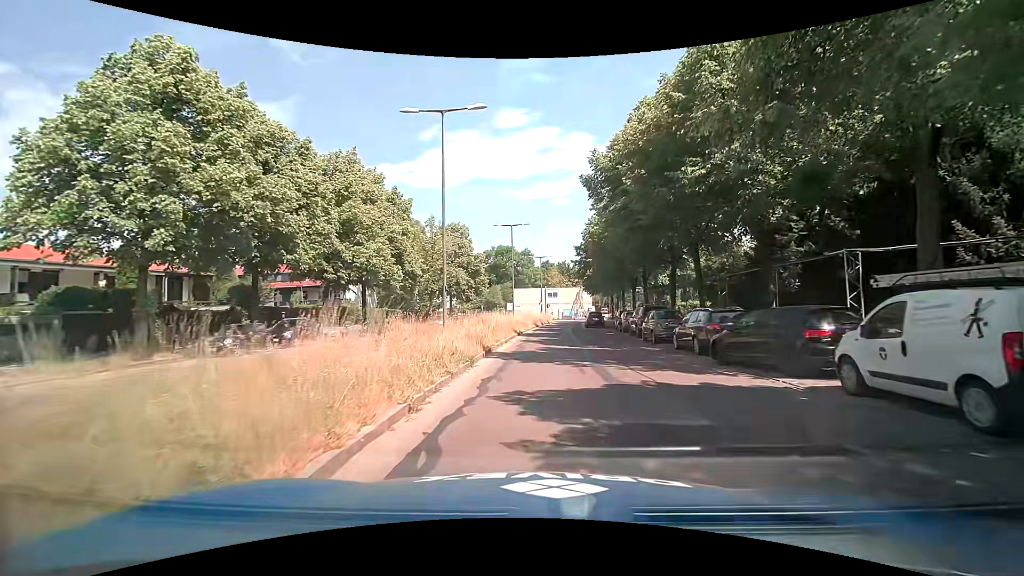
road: residential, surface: asphalt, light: Day
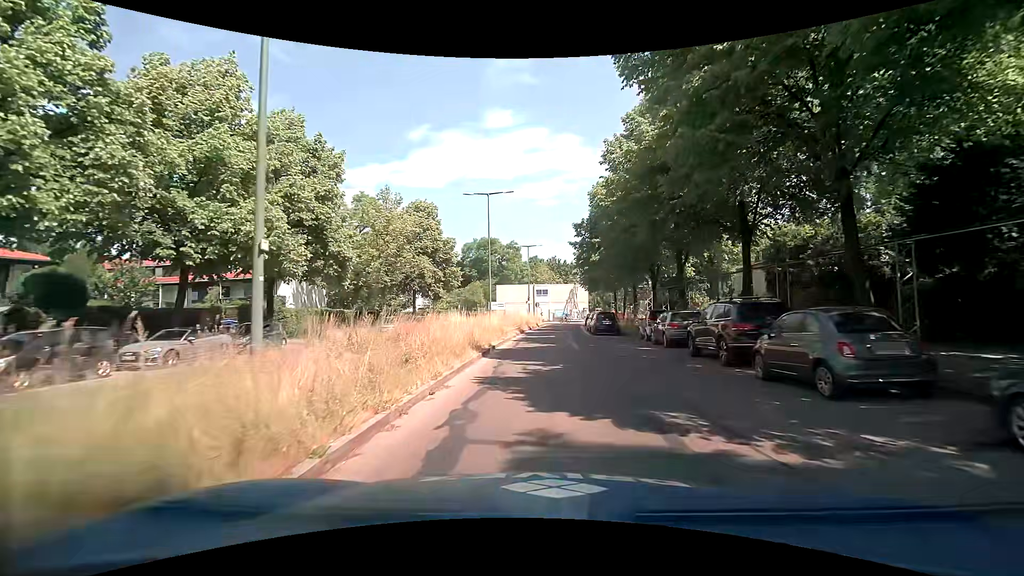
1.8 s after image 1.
(+0.5, +13.9) m; +3°
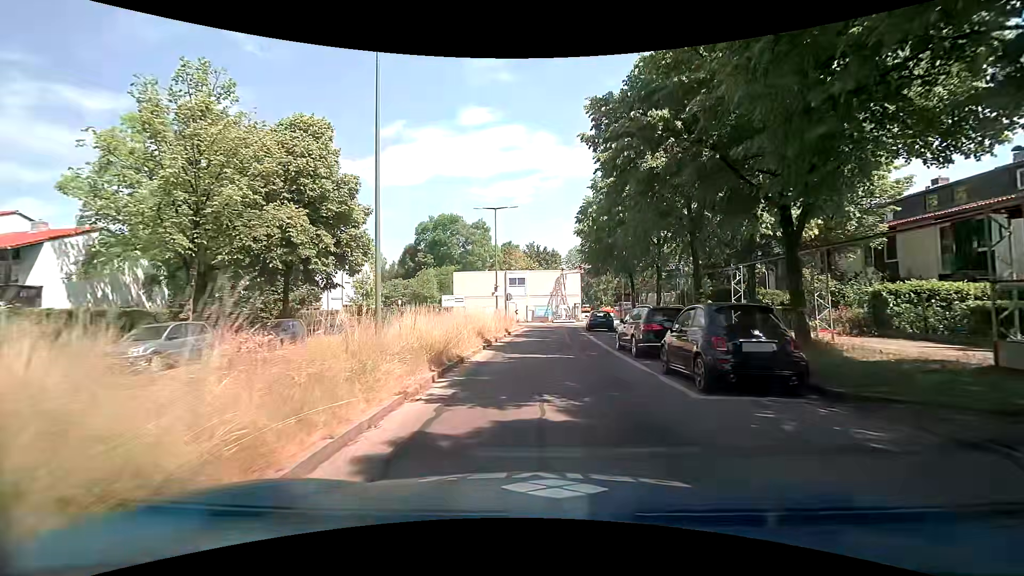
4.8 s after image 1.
(0.0, +22.7) m; +2°
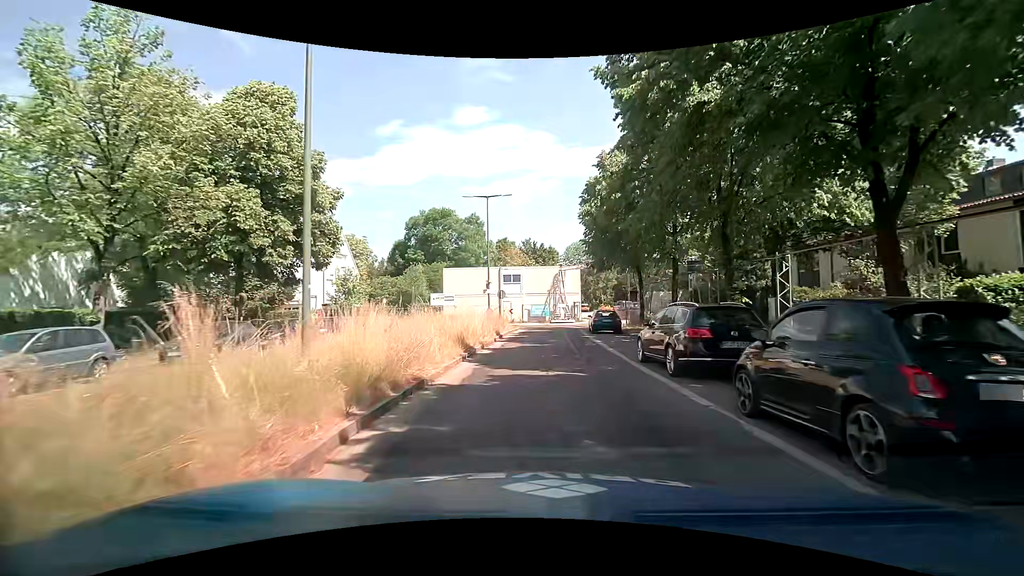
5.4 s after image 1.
(+0.1, +4.2) m; -1°
(0, +10) (+1, +20) (+1, +30) (+1, +40) (-5, +46) (-15, +48) (-25, +47) (-35, +46) (-45, +45) (-55, +44) m
